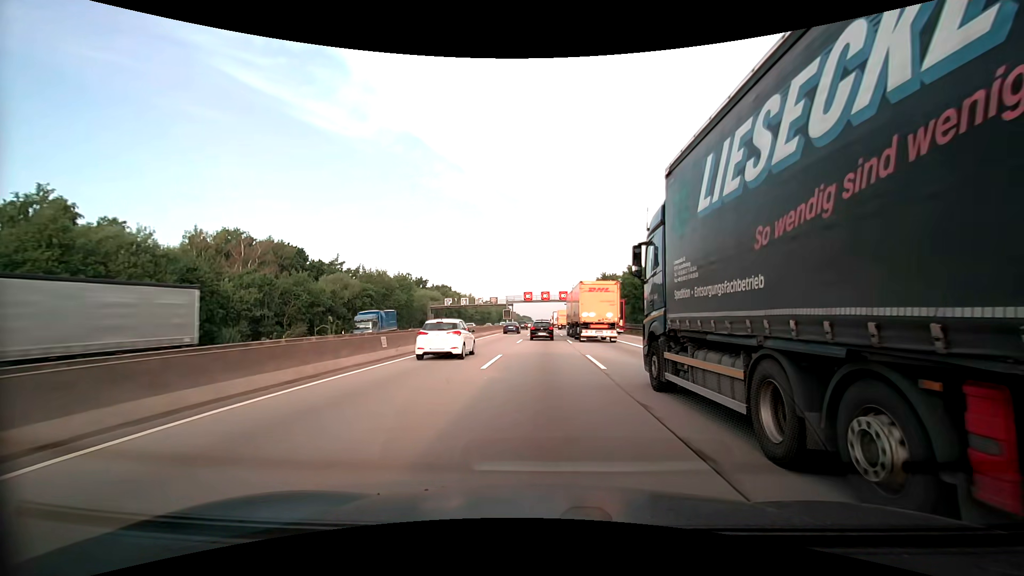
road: motorway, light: Day
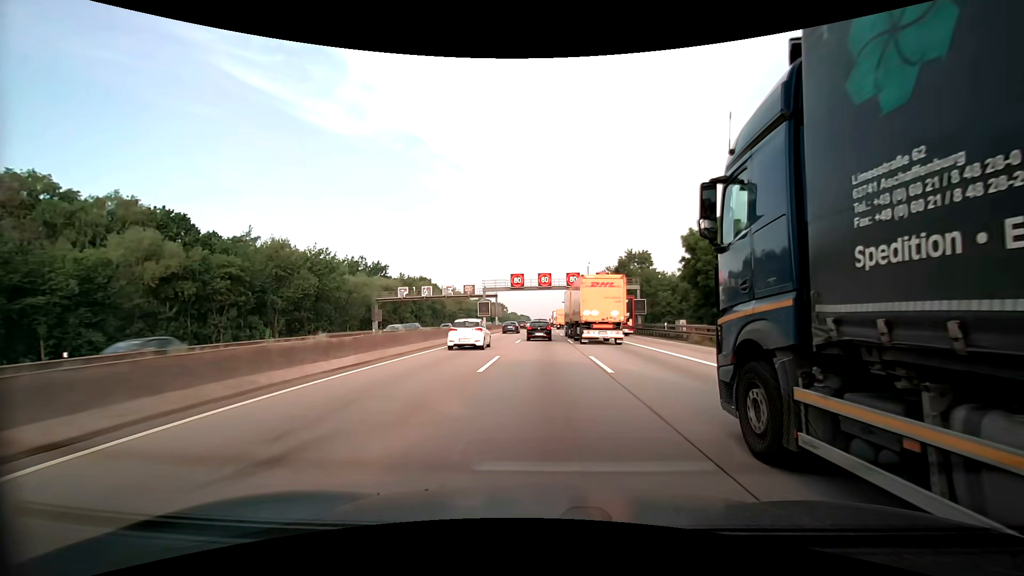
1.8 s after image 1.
(-0.1, +37.3) m; 0°
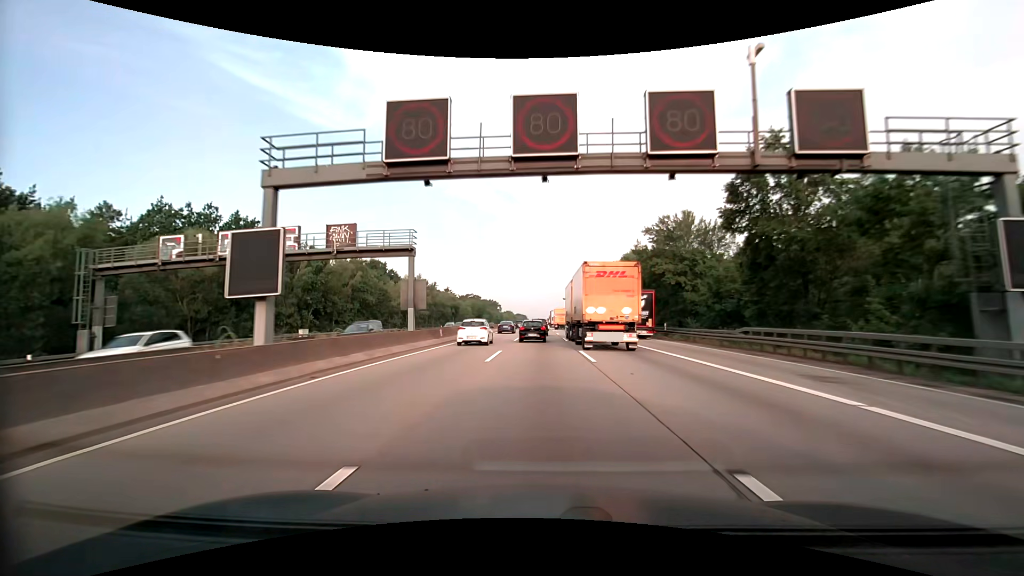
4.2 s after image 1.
(+0.1, +50.7) m; 0°
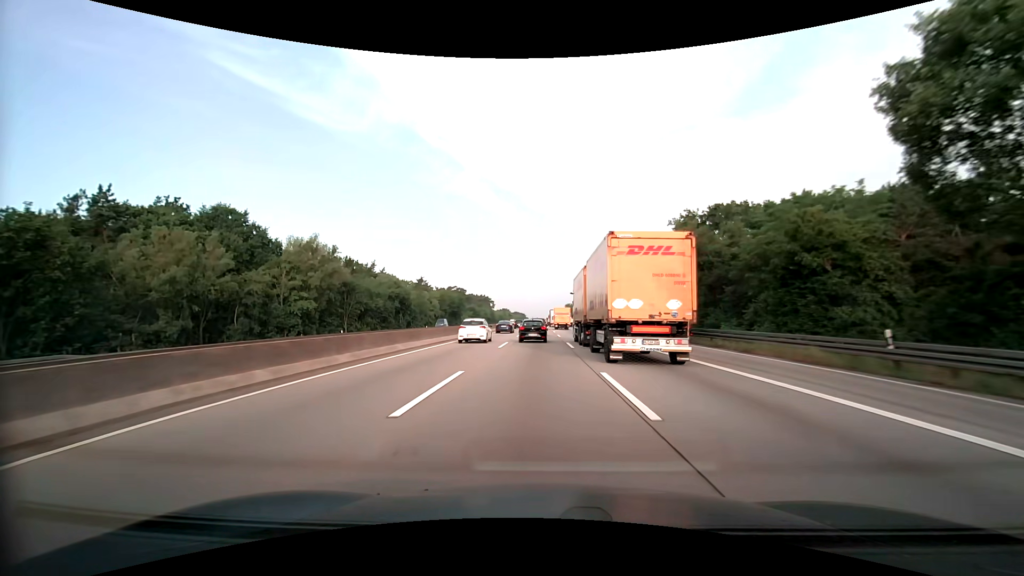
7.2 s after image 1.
(+0.4, +63.7) m; 0°
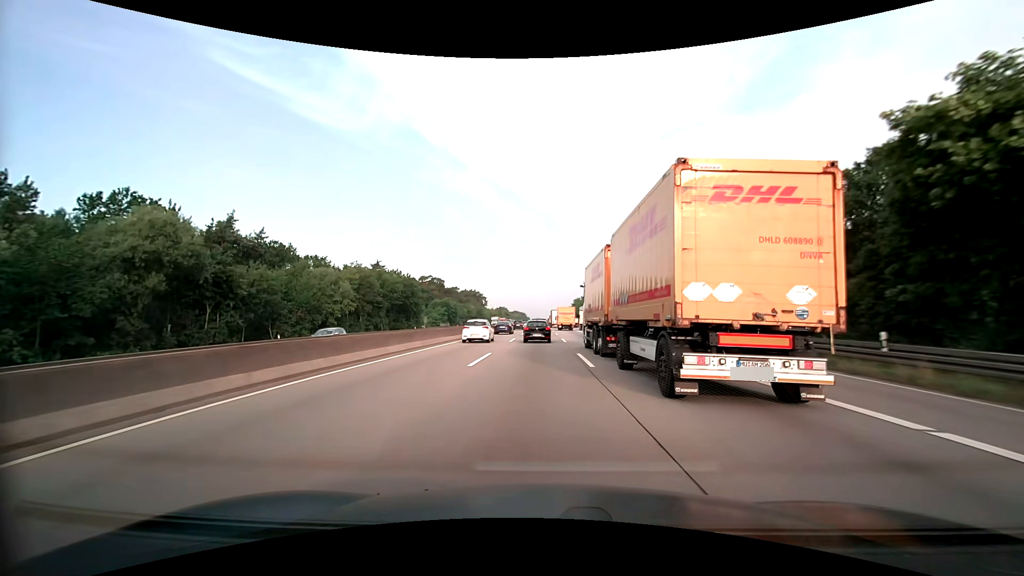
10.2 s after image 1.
(-0.3, +64.2) m; 0°
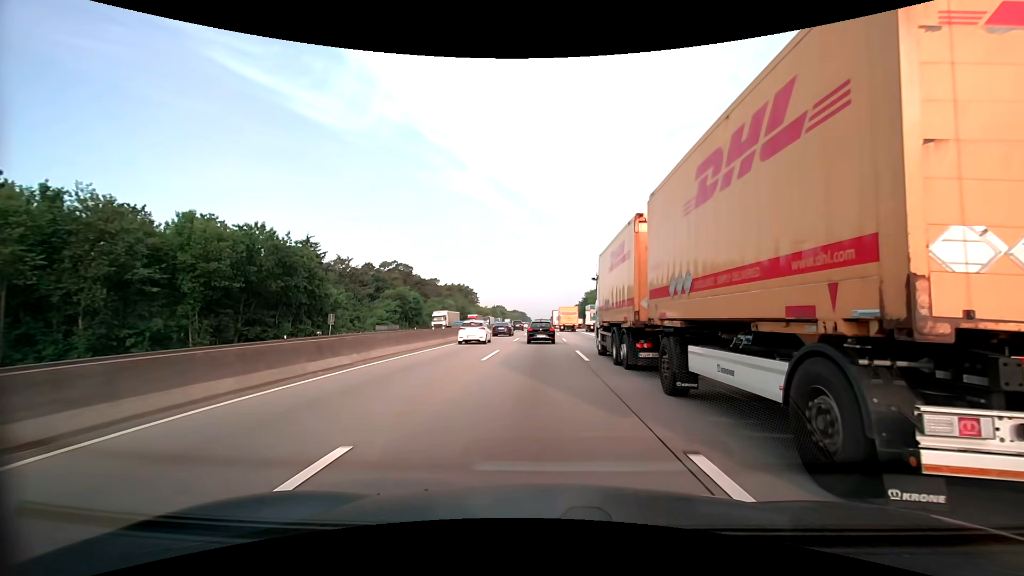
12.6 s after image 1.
(-0.1, +51.7) m; 0°
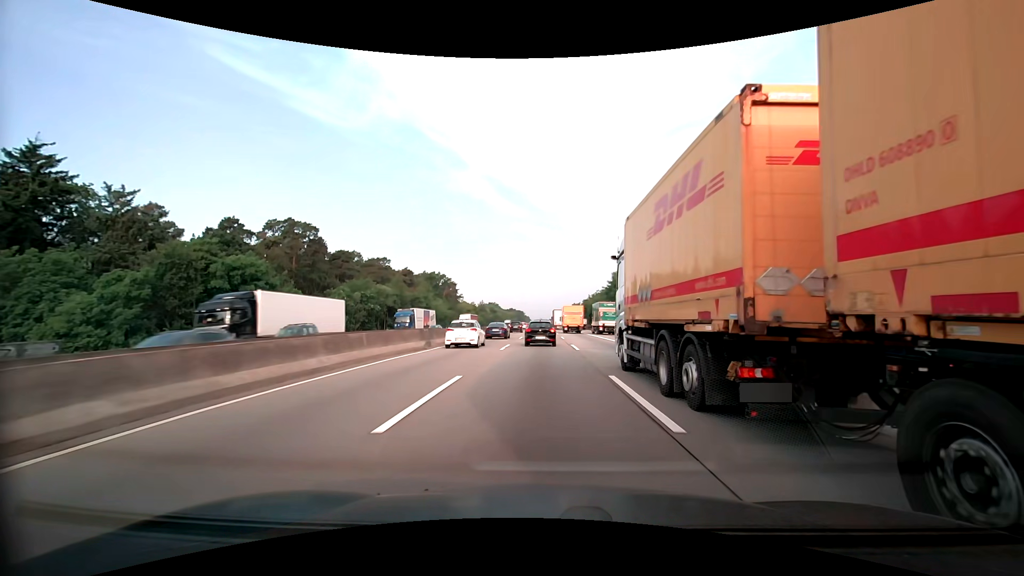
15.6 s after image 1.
(+0.1, +65.3) m; 0°
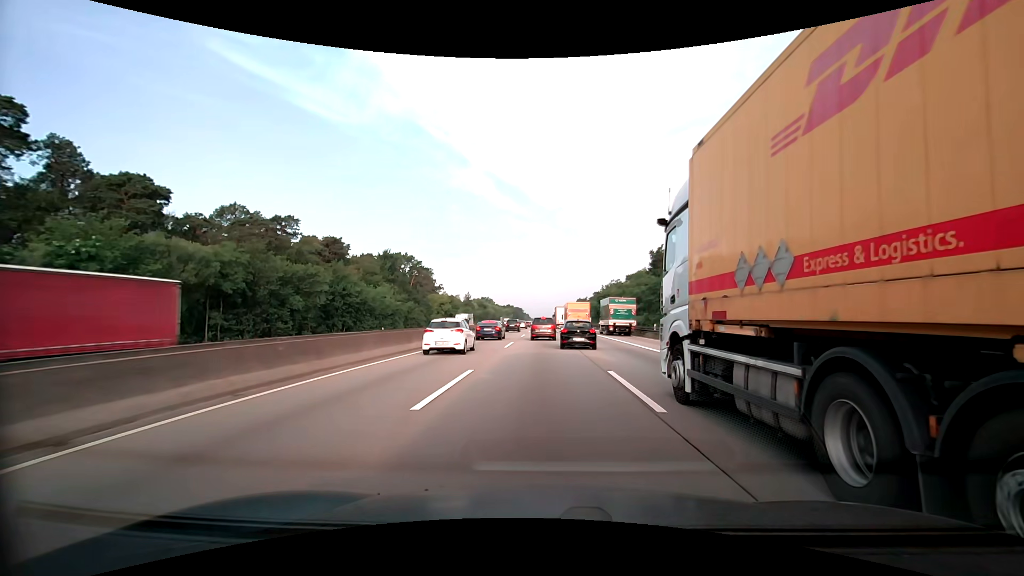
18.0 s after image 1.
(+0.2, +52.4) m; 0°
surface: asphalt
(0, +10) (0, +20) (0, +30) (0, +40) (0, +50) (0, +60) (0, +70) (0, +80) (0, +90) (0, +100) m
